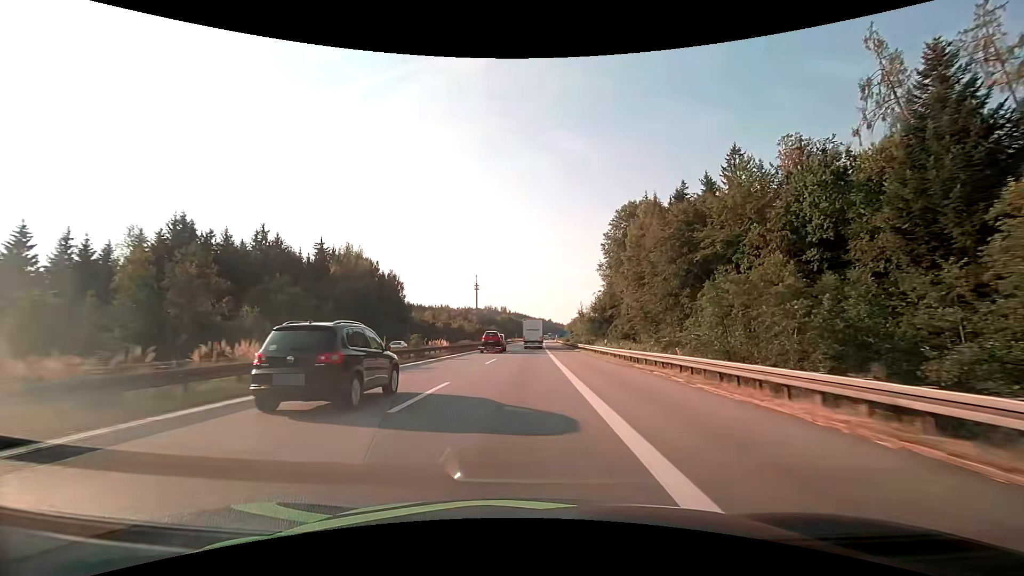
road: motorway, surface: asphalt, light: Day
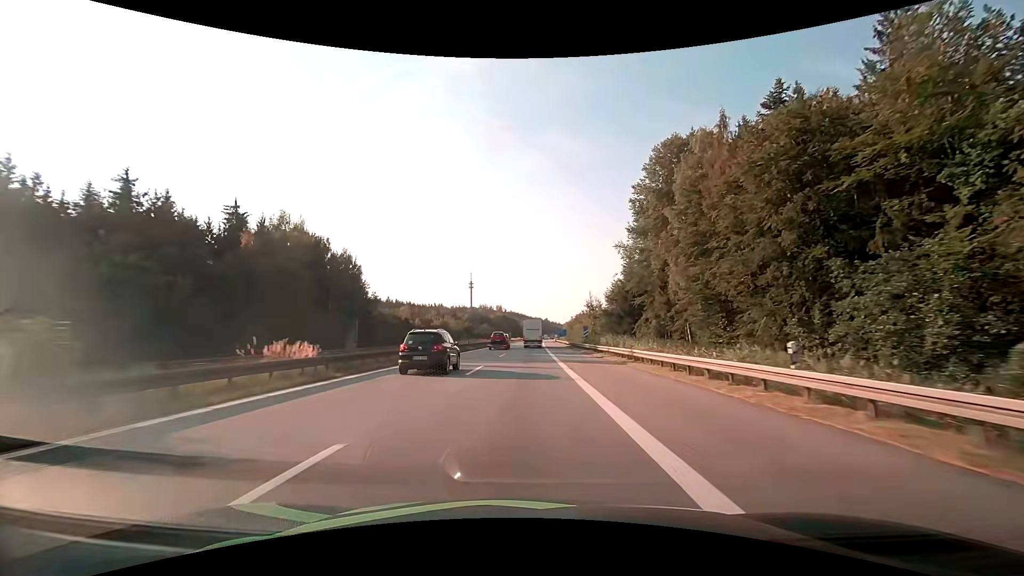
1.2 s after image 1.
(+0.1, +26.5) m; 0°
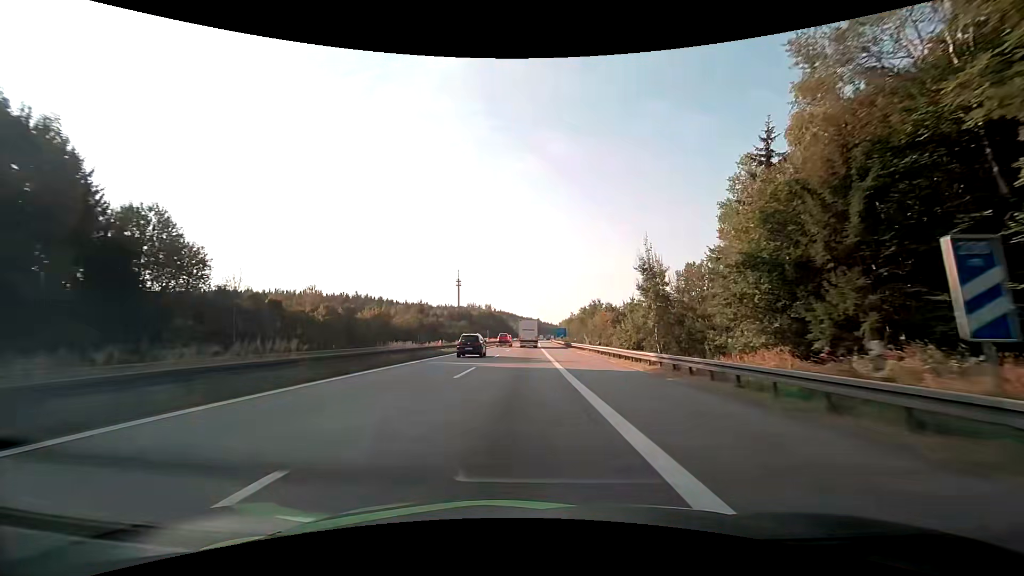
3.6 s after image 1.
(+0.5, +54.7) m; +1°
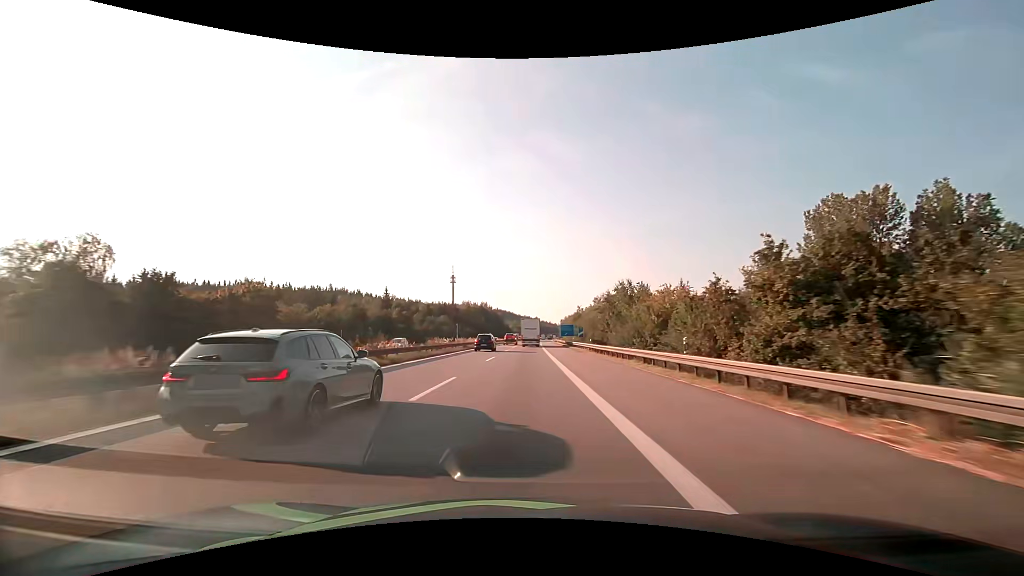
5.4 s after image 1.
(+0.1, +42.2) m; 0°
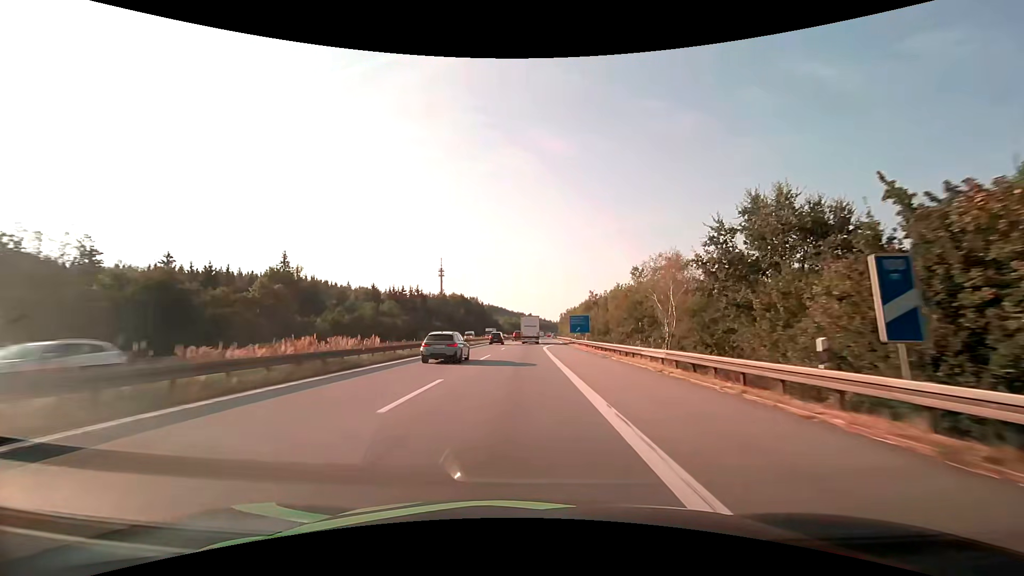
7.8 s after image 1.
(+0.3, +55.2) m; +1°
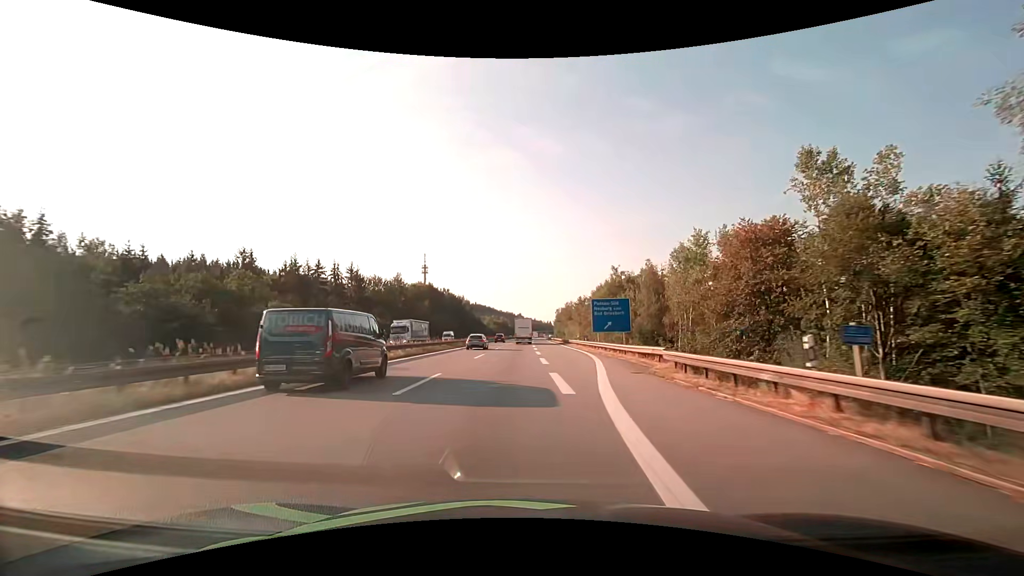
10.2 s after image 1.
(+0.4, +49.9) m; +1°
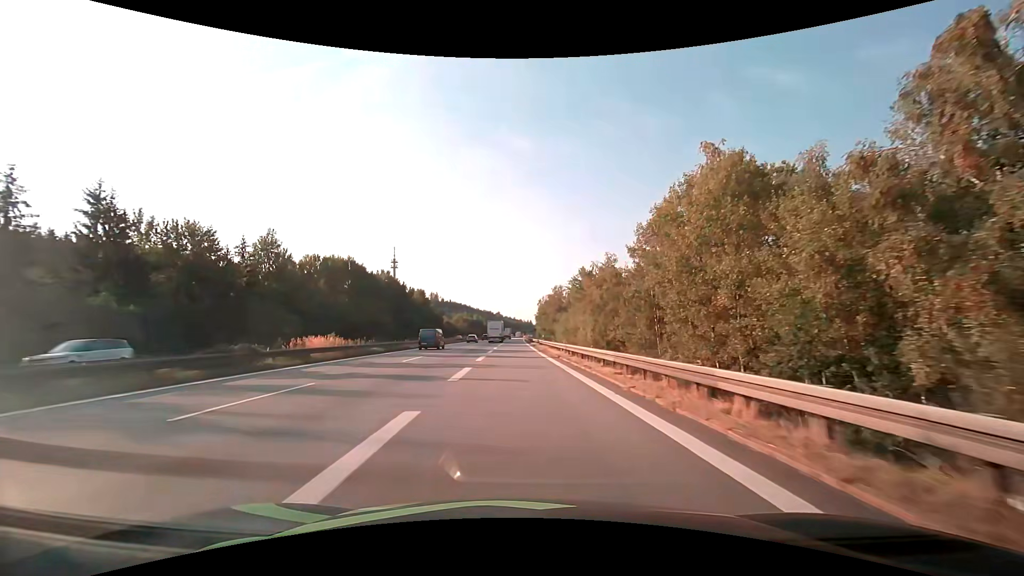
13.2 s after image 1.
(+2.1, +55.6) m; +2°
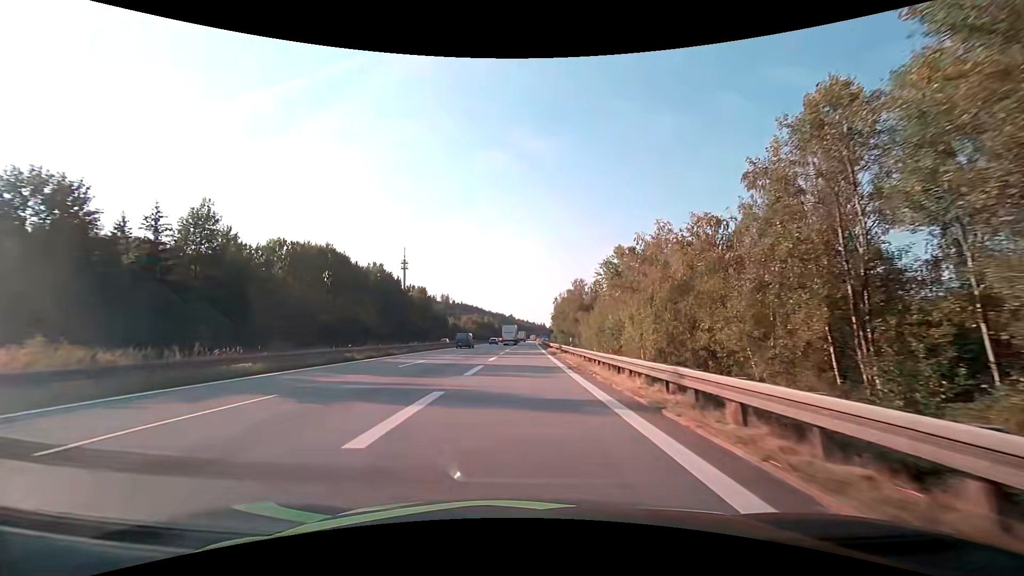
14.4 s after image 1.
(-0.3, +20.0) m; -2°
(0, +10) (0, +20) (0, +30) (0, +40) (0, +50) (0, +60) (0, +70) (0, +80) (0, +90) (0, +100) m
